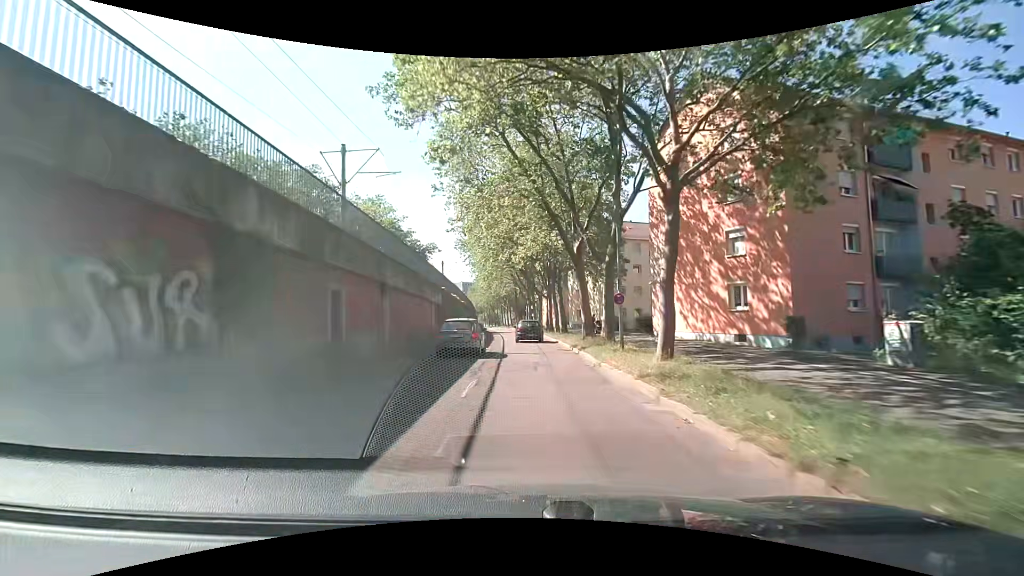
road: tertiary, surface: asphalt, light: Day
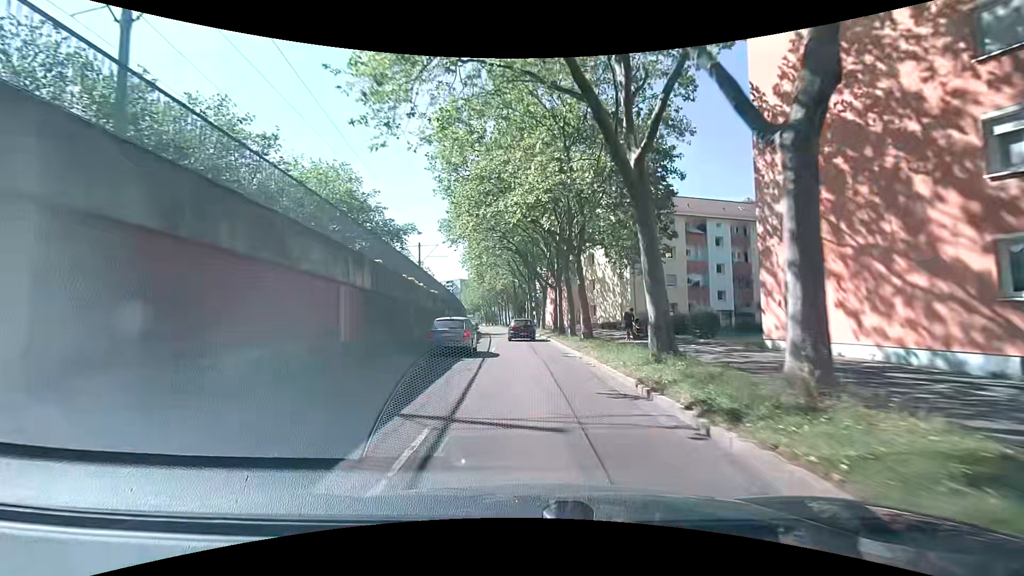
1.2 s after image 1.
(0.0, +14.5) m; 0°
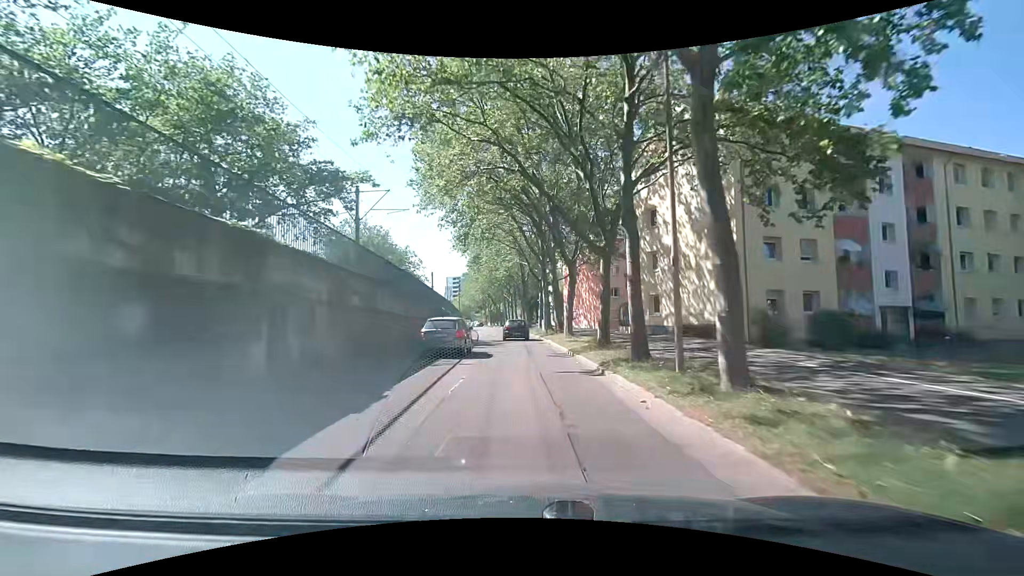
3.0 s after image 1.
(-0.5, +21.8) m; -2°
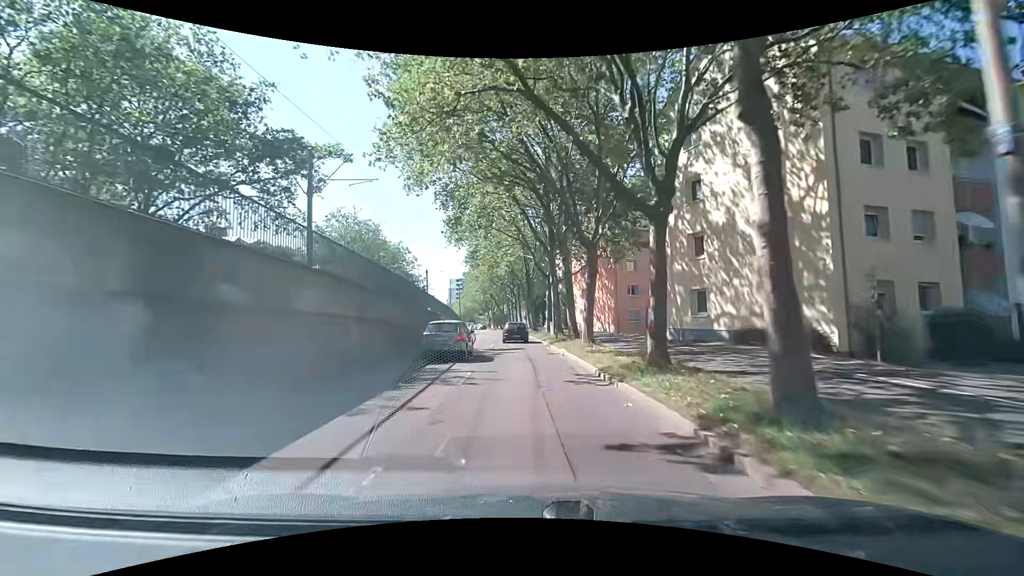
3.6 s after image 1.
(0.0, +7.2) m; 0°
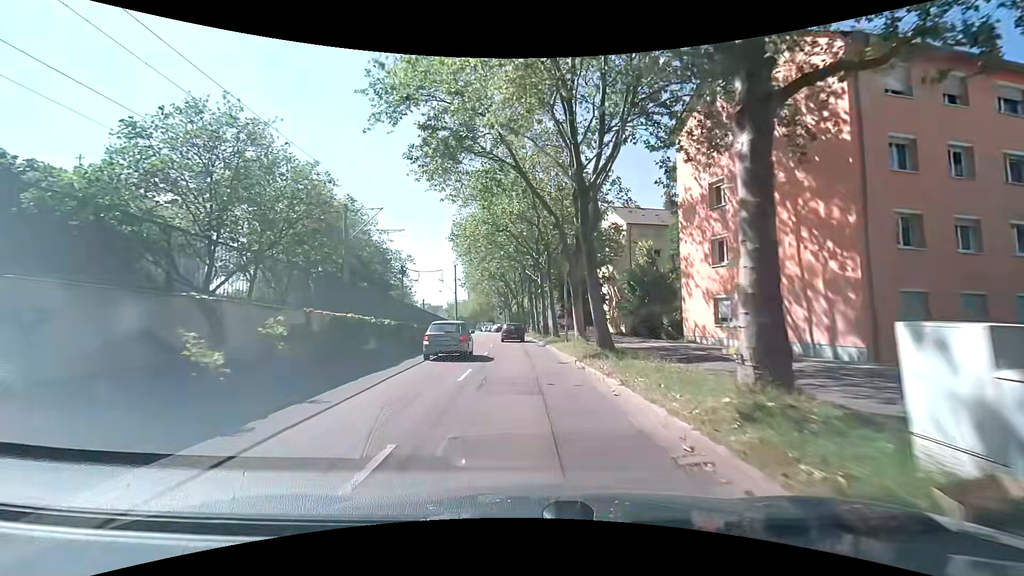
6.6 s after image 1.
(-1.1, +35.6) m; -4°
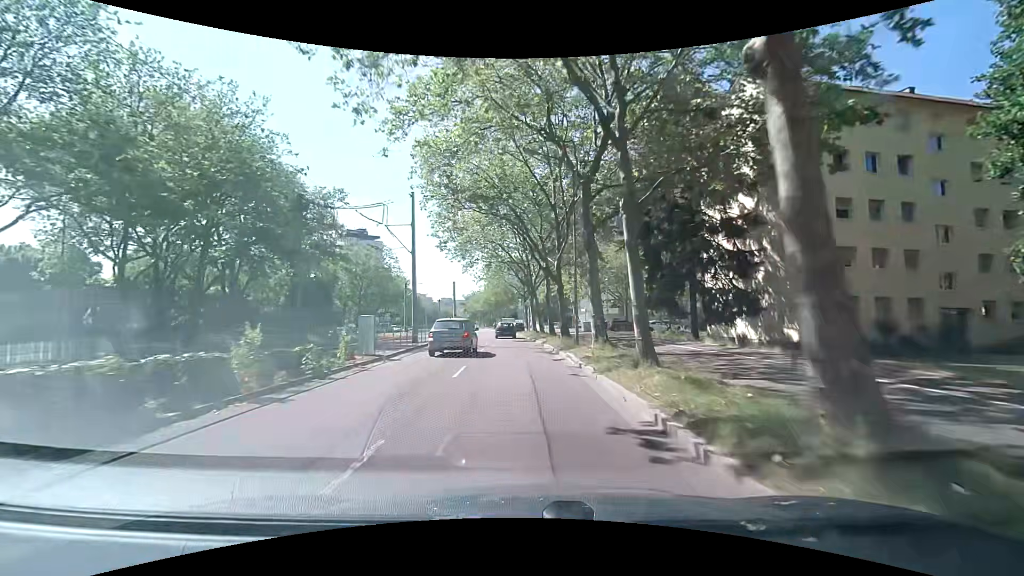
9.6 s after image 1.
(-0.8, +36.1) m; -3°
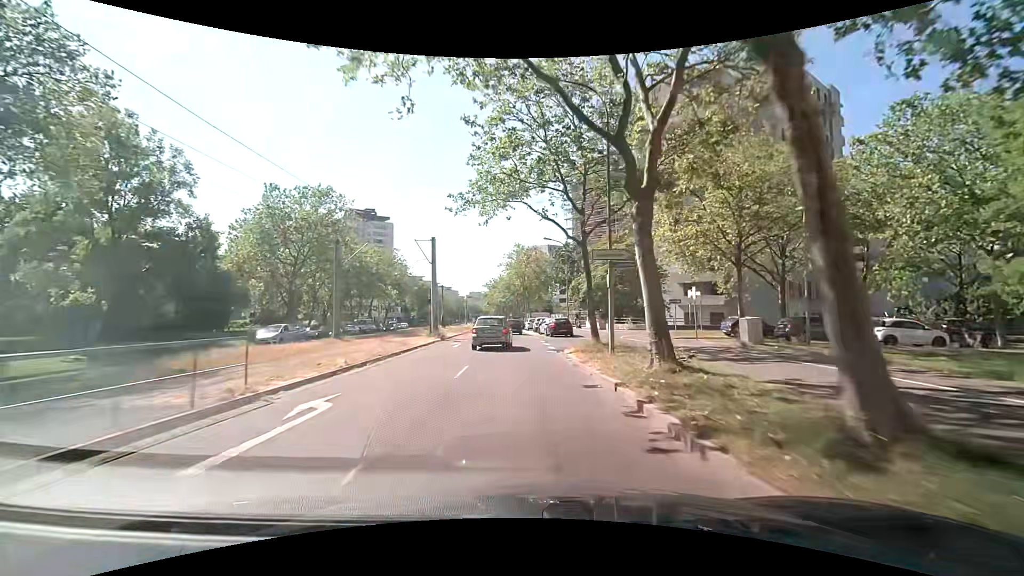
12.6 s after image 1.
(-1.1, +36.7) m; -3°
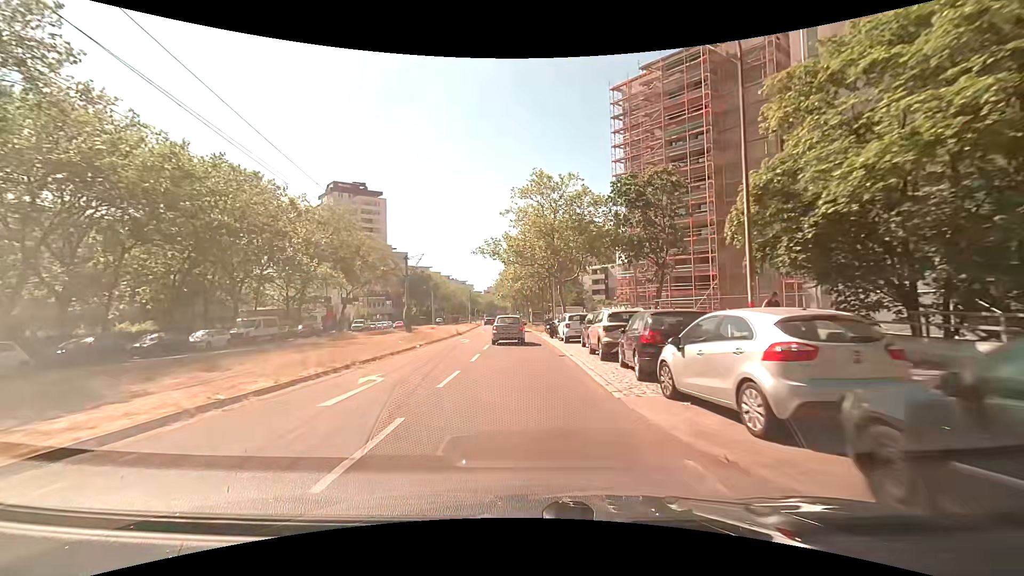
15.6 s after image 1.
(-1.2, +36.9) m; -3°
